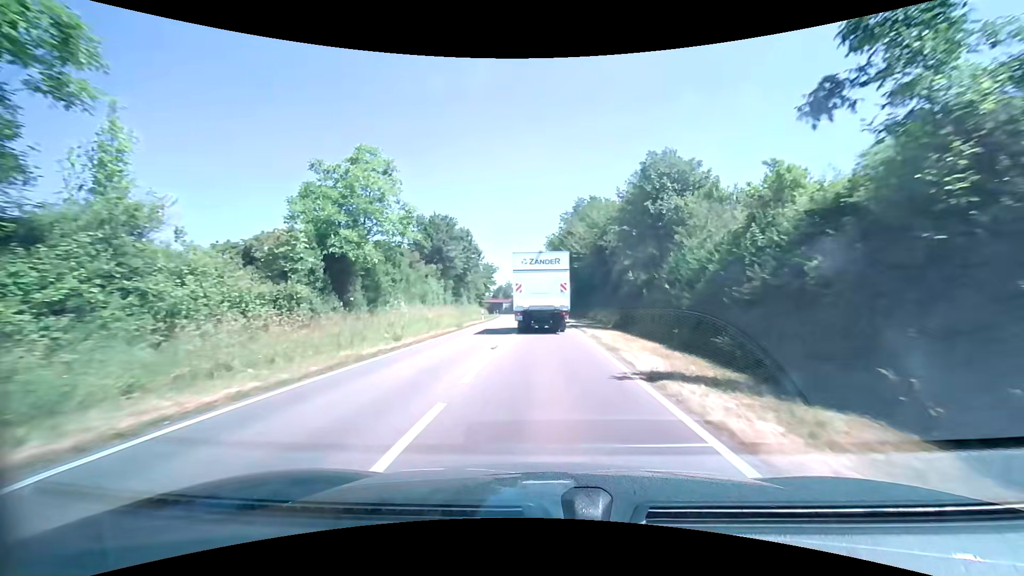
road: primary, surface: asphalt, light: Day
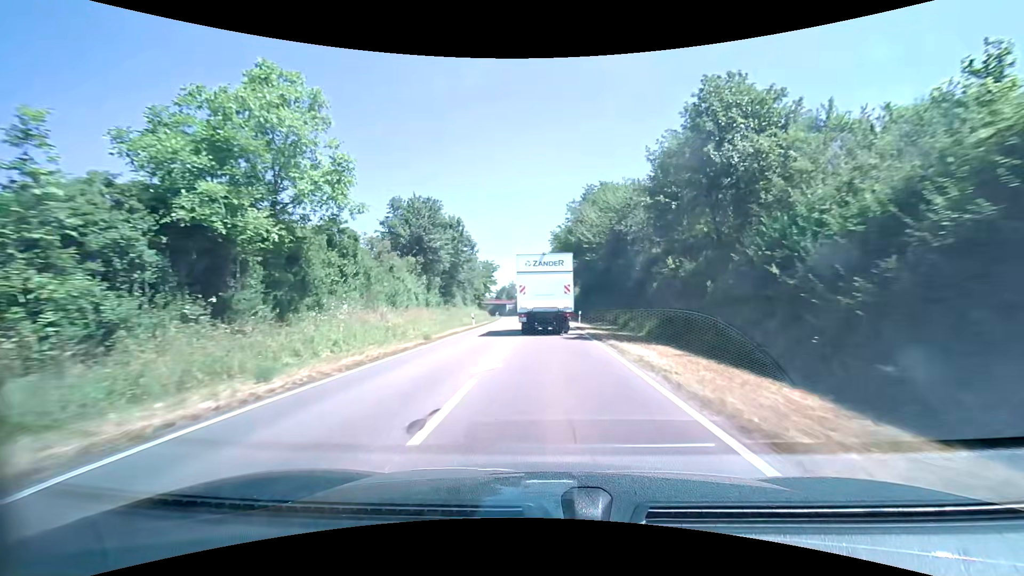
(-0.1, +9.7) m; -1°
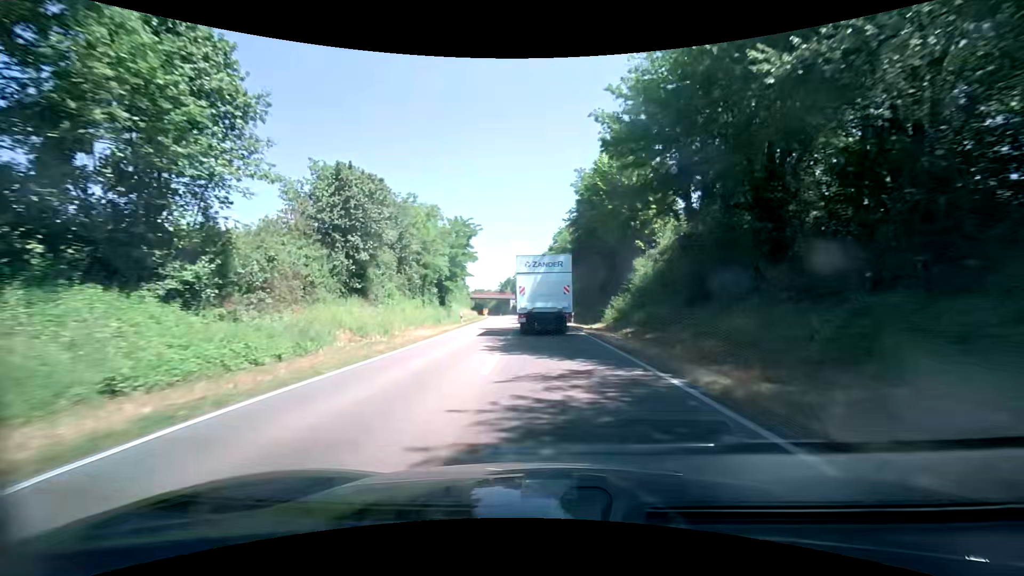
(-0.8, +49.1) m; -2°
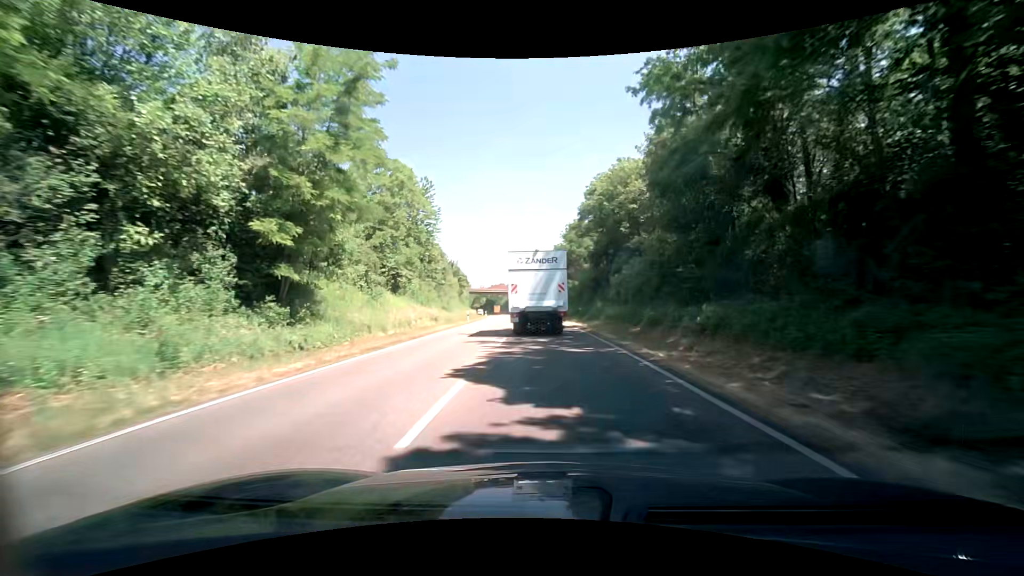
(-0.6, +41.3) m; -2°
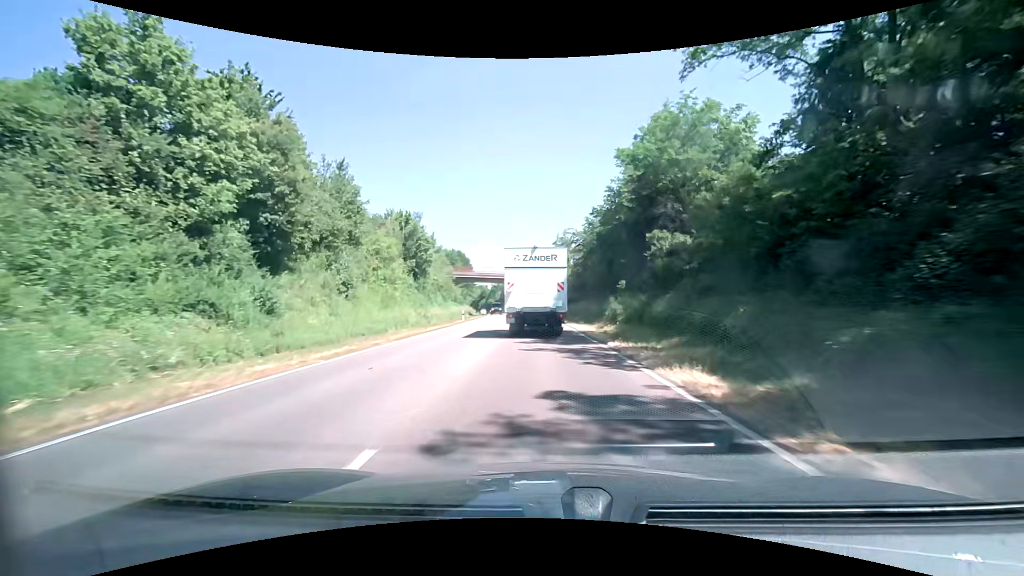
(-1.0, +52.2) m; -3°
(0, +10) (0, +20) (0, +30) (-1, +40) (-1, +50) (-2, +60) (-2, +70) (-3, +80) (-4, +90) (-5, +100) m
